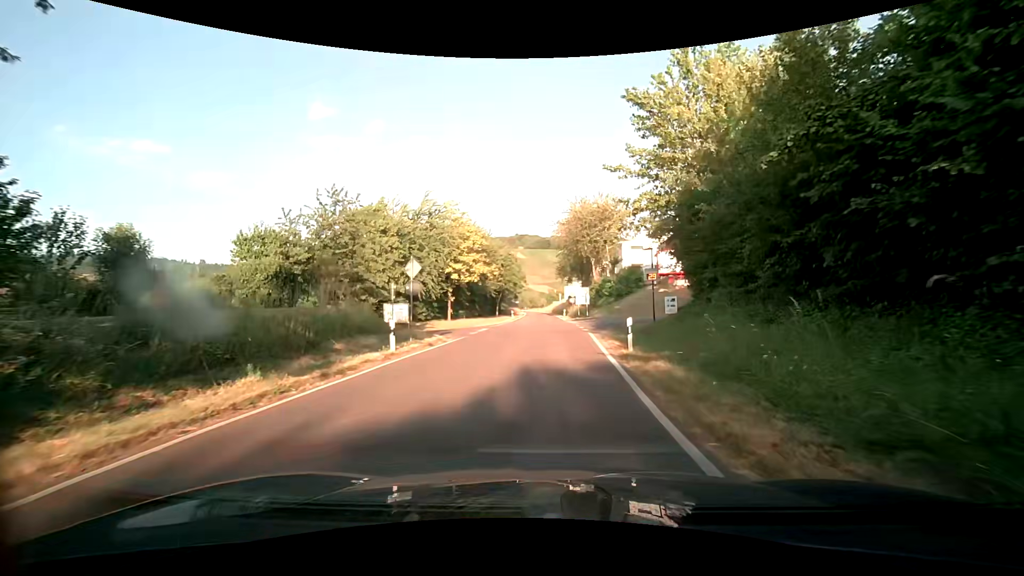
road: tertiary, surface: asphalt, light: Day
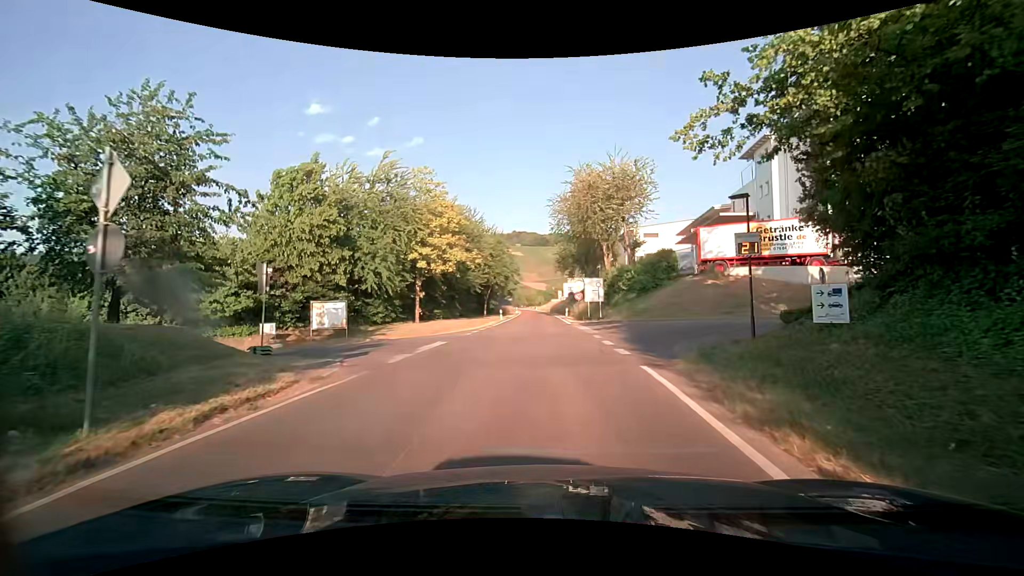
(+0.2, +13.2) m; +1°
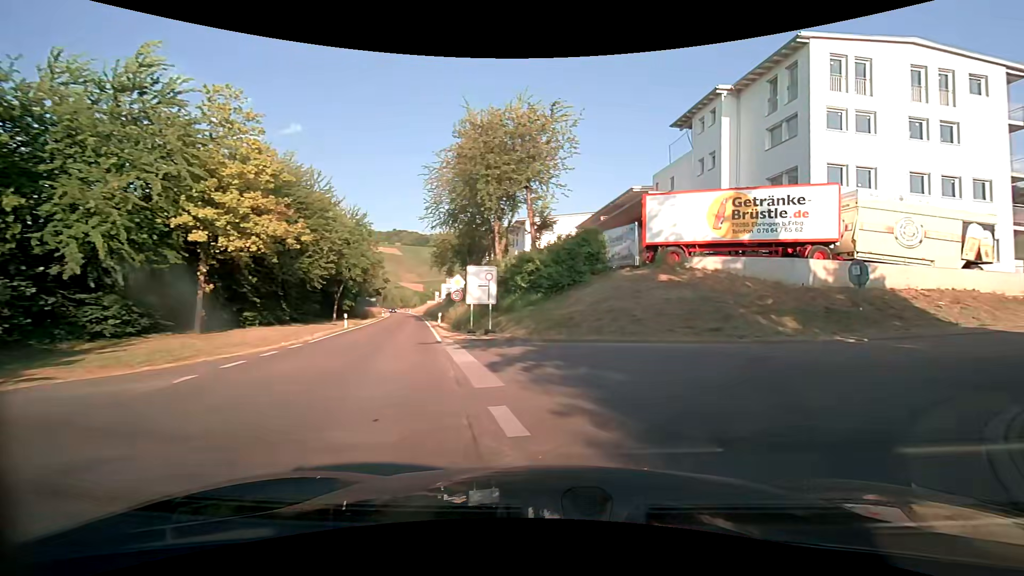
(+0.5, +13.5) m; +14°
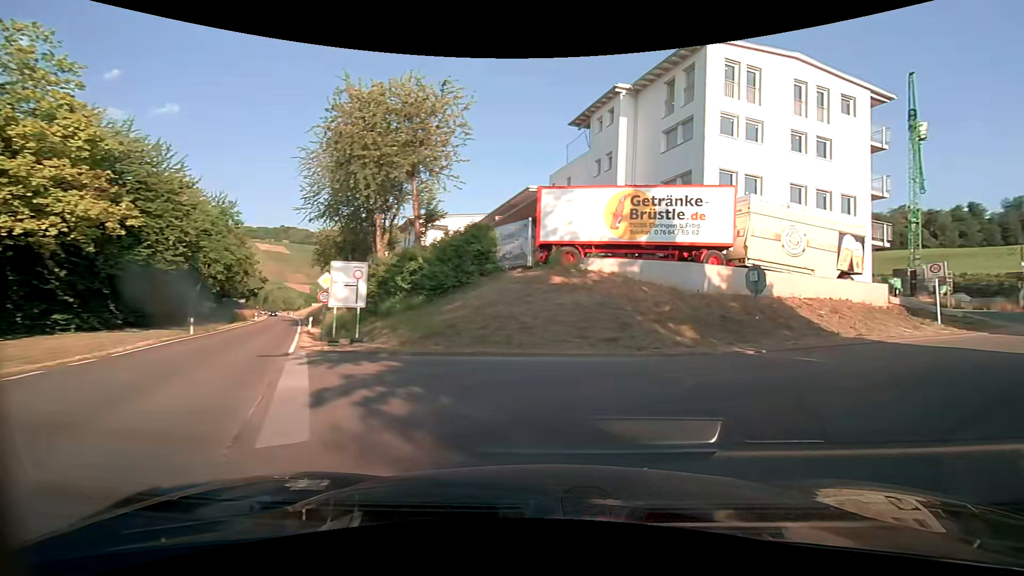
(+0.3, +2.9) m; +11°
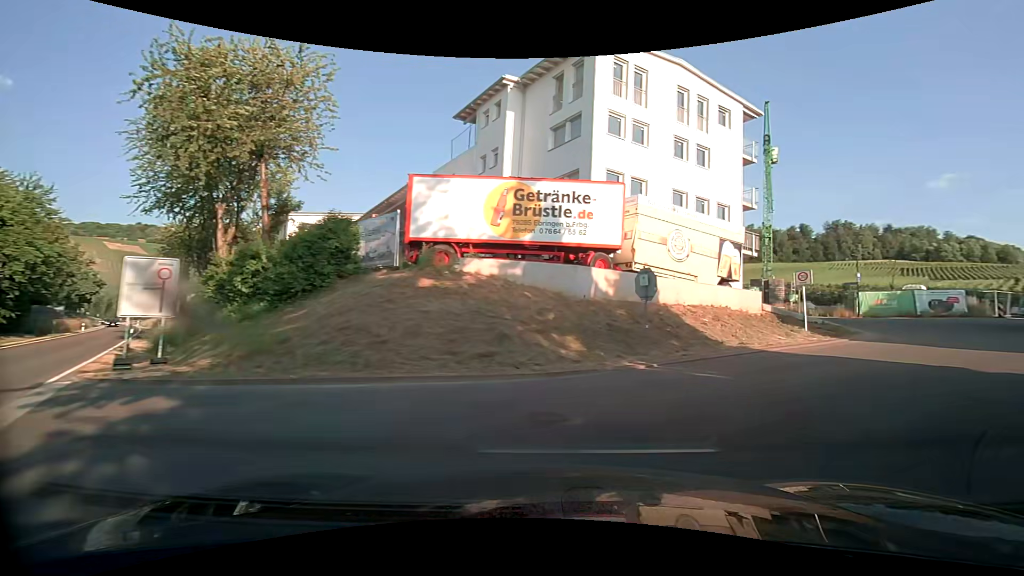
(+0.3, +2.8) m; +14°
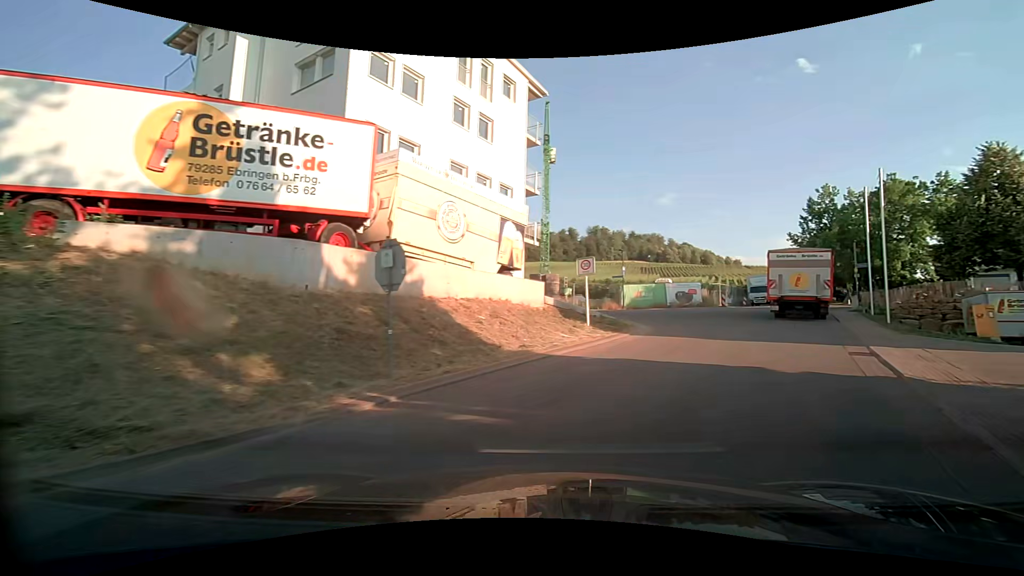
(+1.0, +5.1) m; +23°
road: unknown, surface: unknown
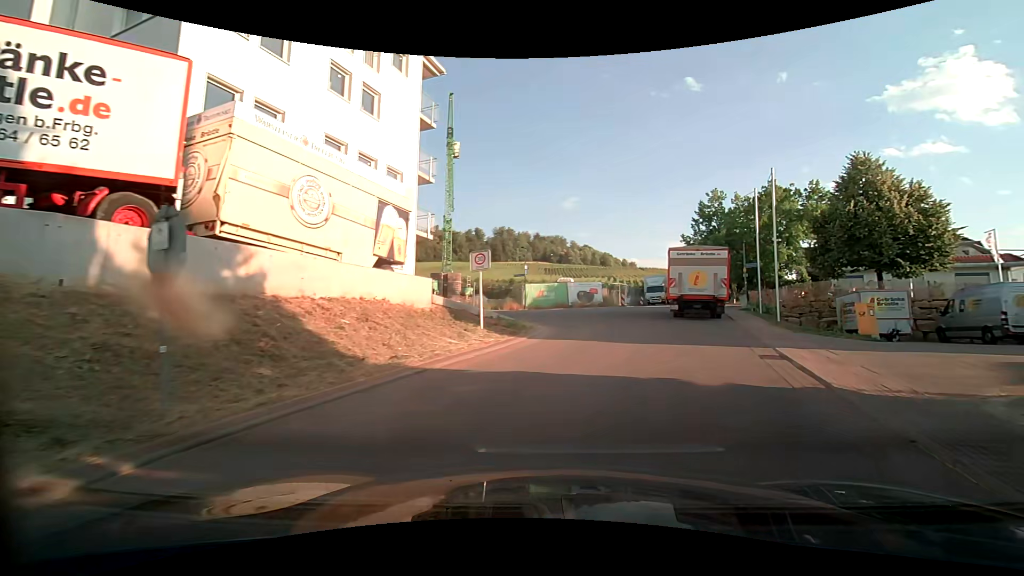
(+0.2, +2.4) m; +10°
